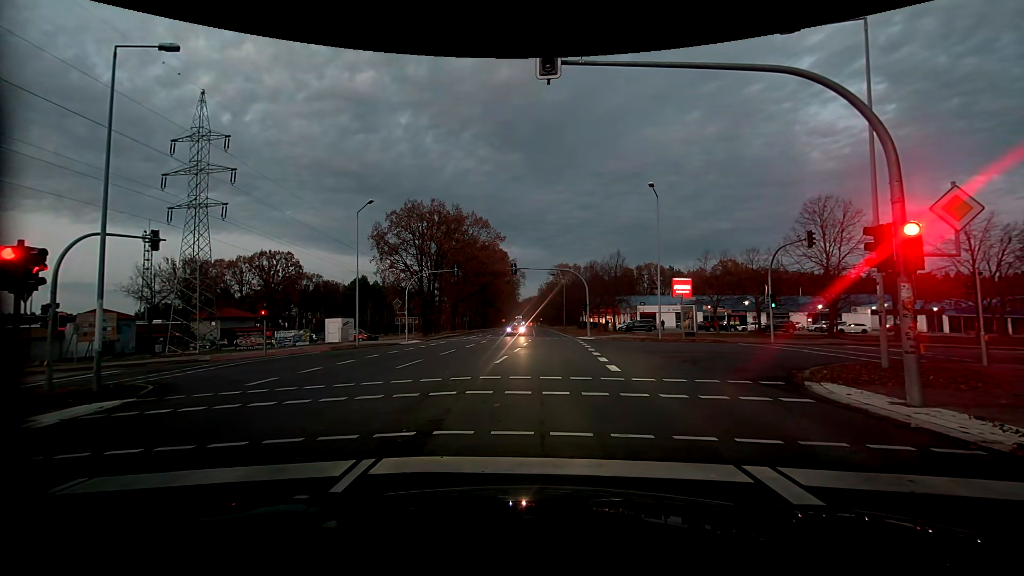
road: primary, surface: asphalt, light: Dusk
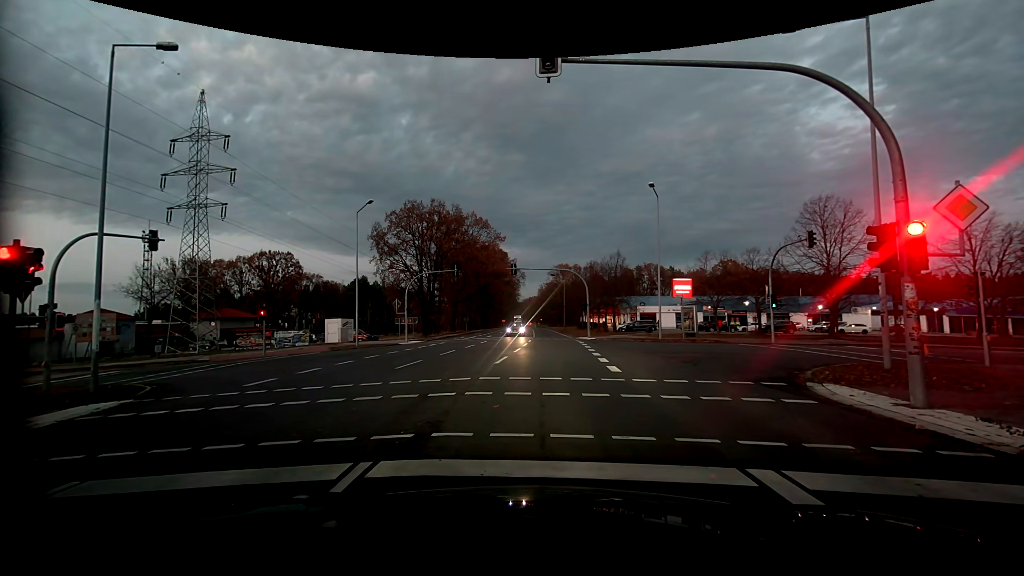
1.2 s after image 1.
(0.0, +0.1) m; 0°
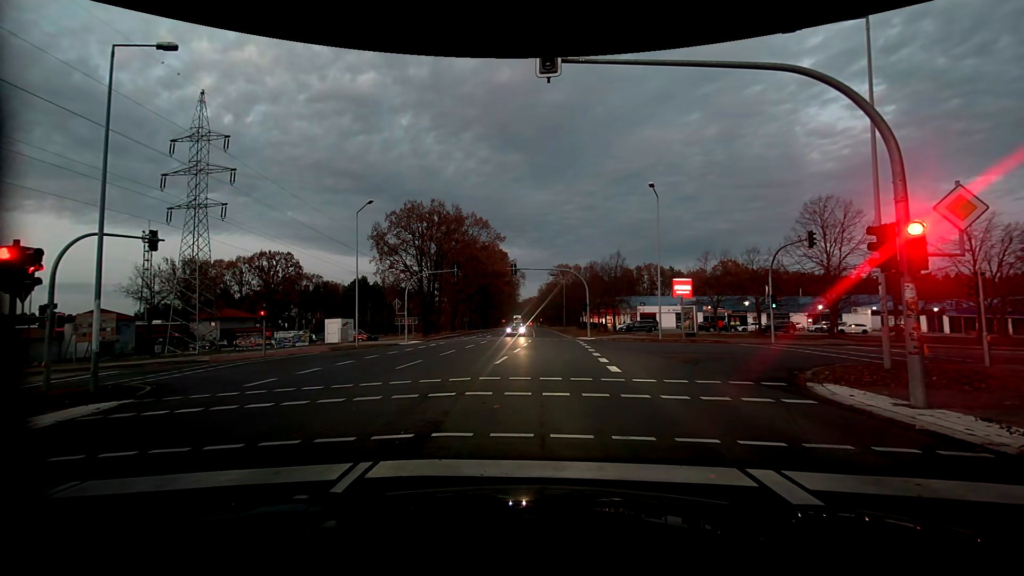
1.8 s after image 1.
(0.0, 0.0) m; 0°
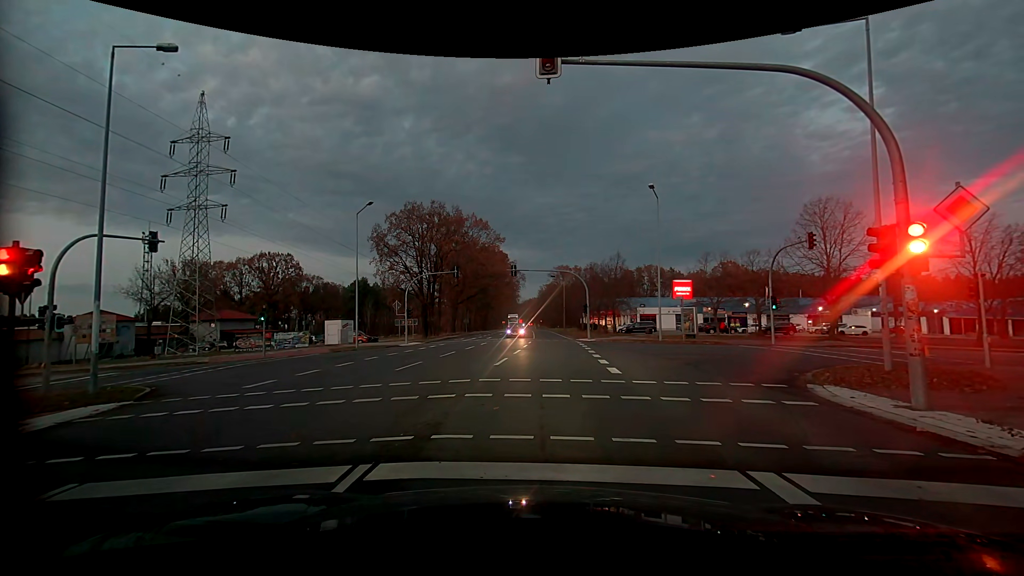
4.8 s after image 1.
(0.0, 0.0) m; 0°
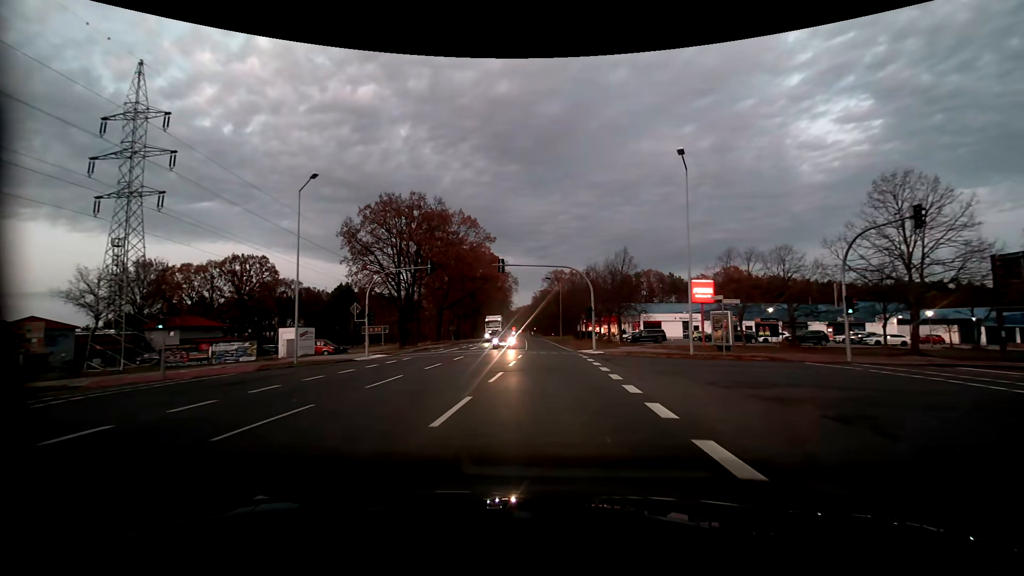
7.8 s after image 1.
(0.0, +9.5) m; 0°
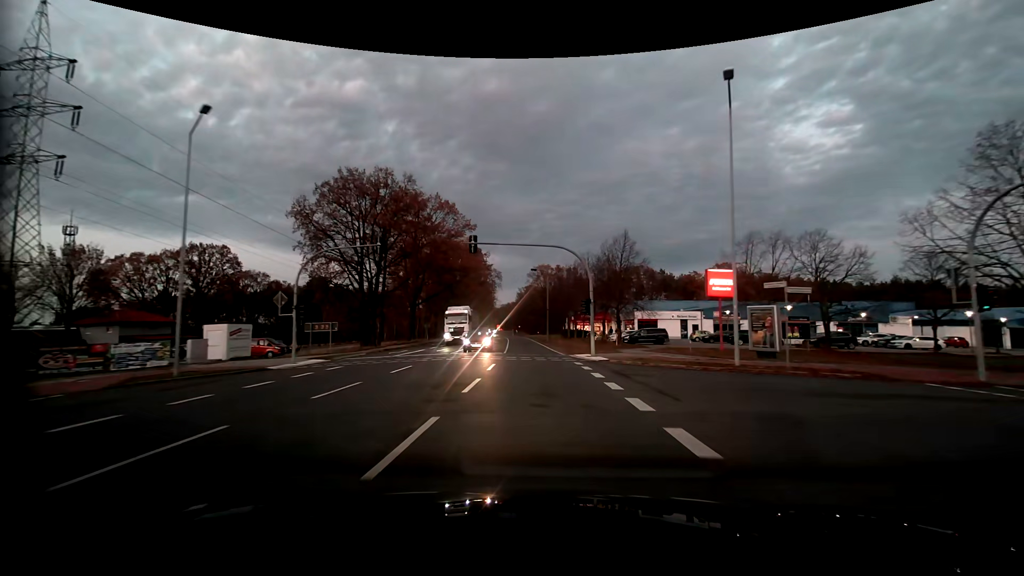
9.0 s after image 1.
(+0.2, +8.7) m; +3°
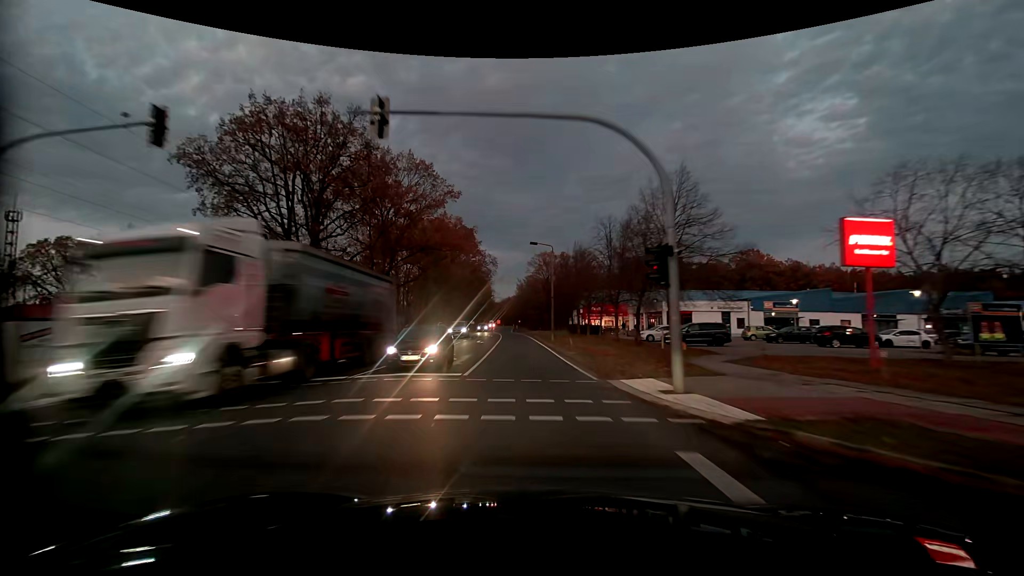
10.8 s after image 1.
(0.0, +16.8) m; -1°
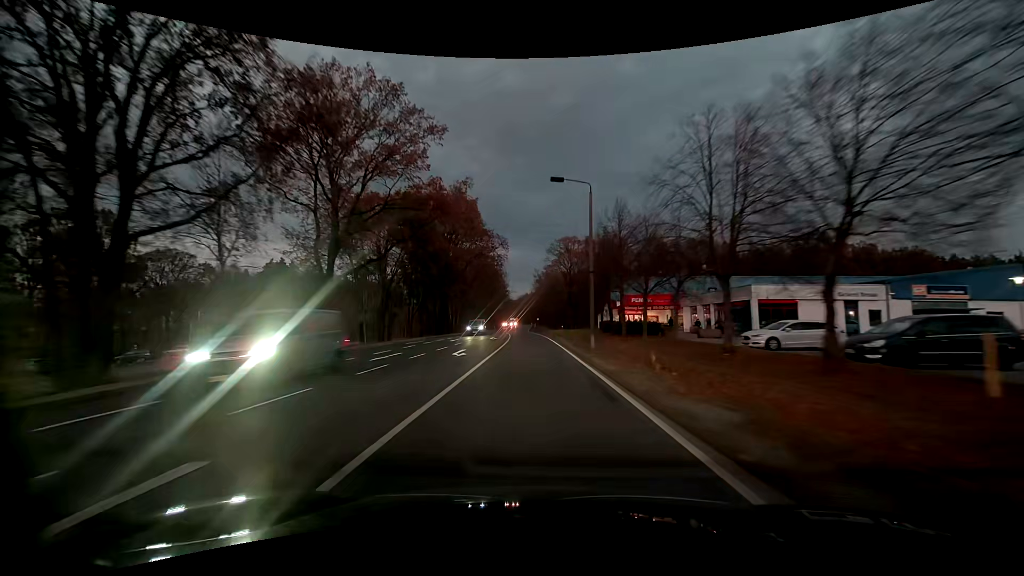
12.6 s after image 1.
(-0.4, +19.8) m; -2°
(0, +10) (0, +20) (-1, +30) (-1, +40) (-1, +50) (-2, +60) (-3, +70) (-3, +80) (-4, +90) (-4, +100) m
